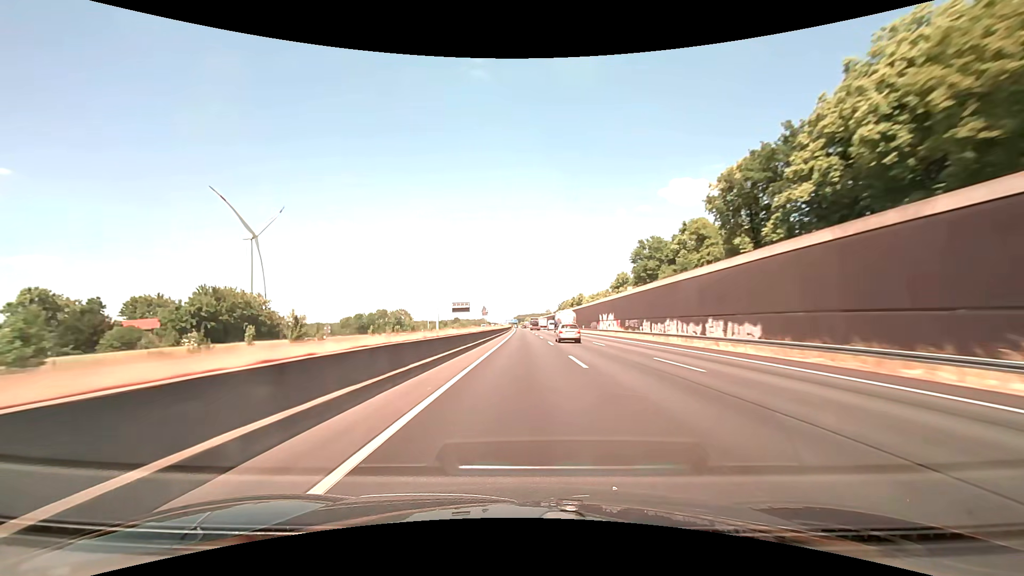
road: motorway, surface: asphalt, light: Day
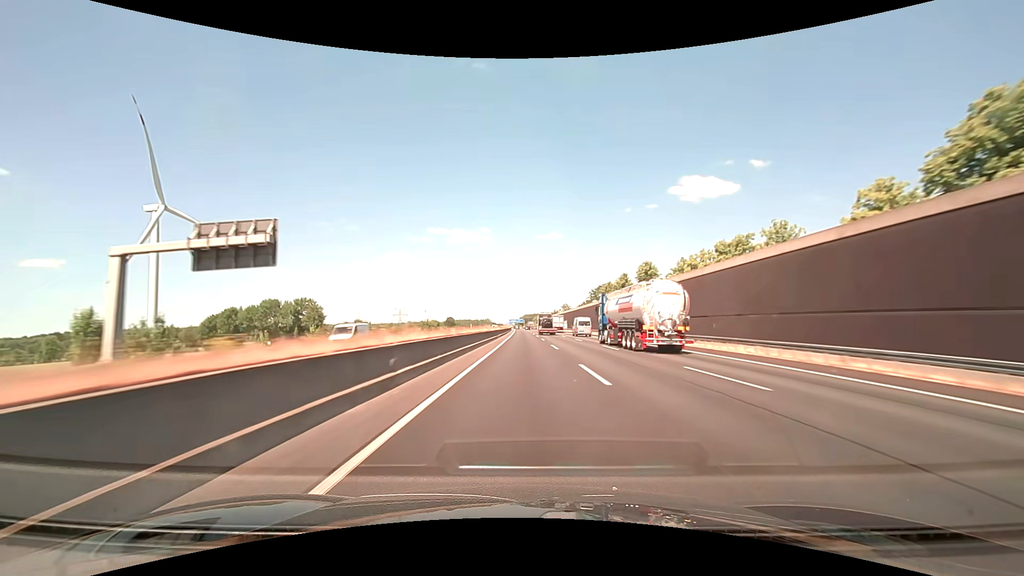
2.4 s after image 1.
(-0.5, +114.3) m; -1°
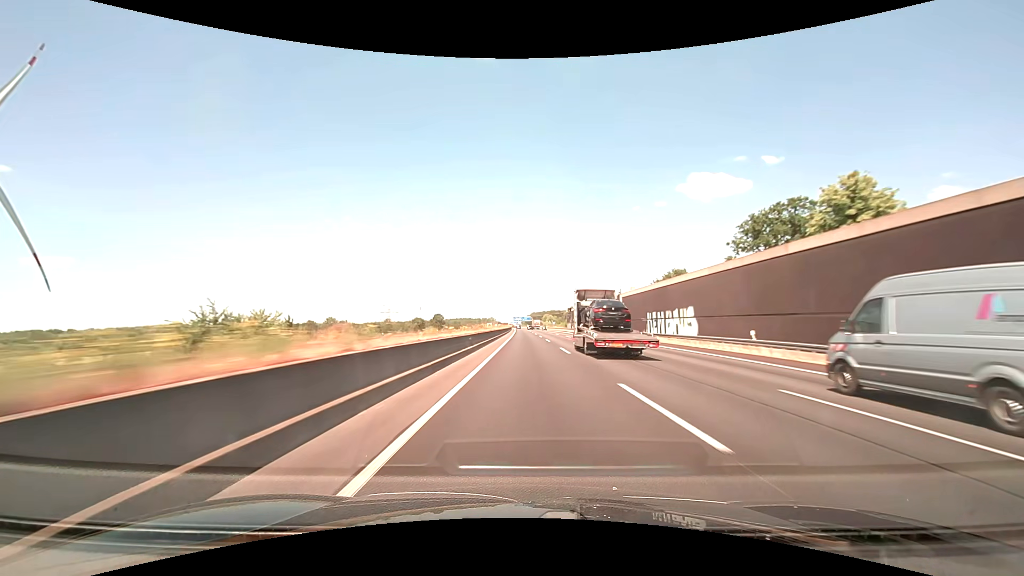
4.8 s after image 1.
(-1.1, +114.3) m; -1°
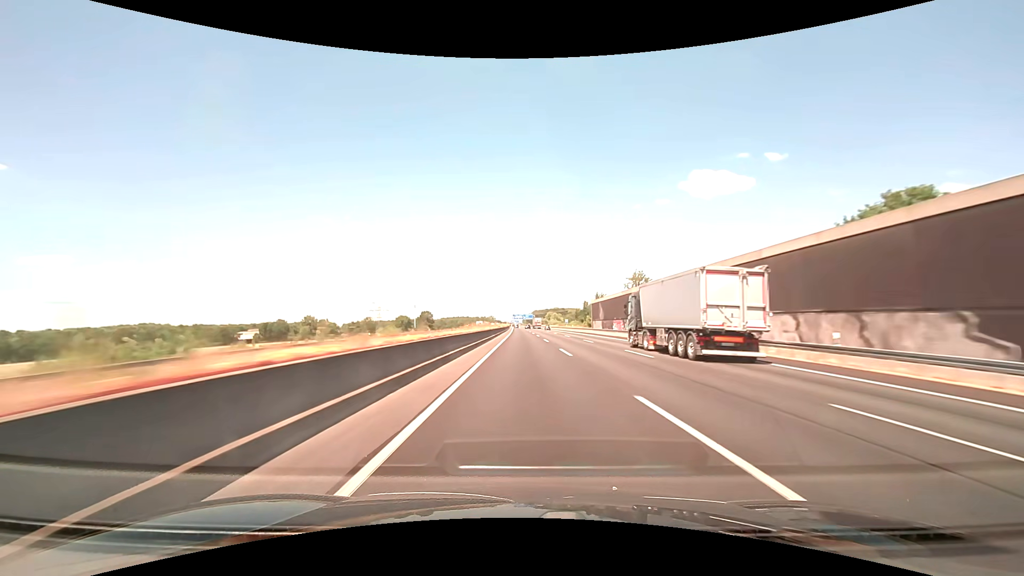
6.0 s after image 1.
(0.0, +57.1) m; 0°
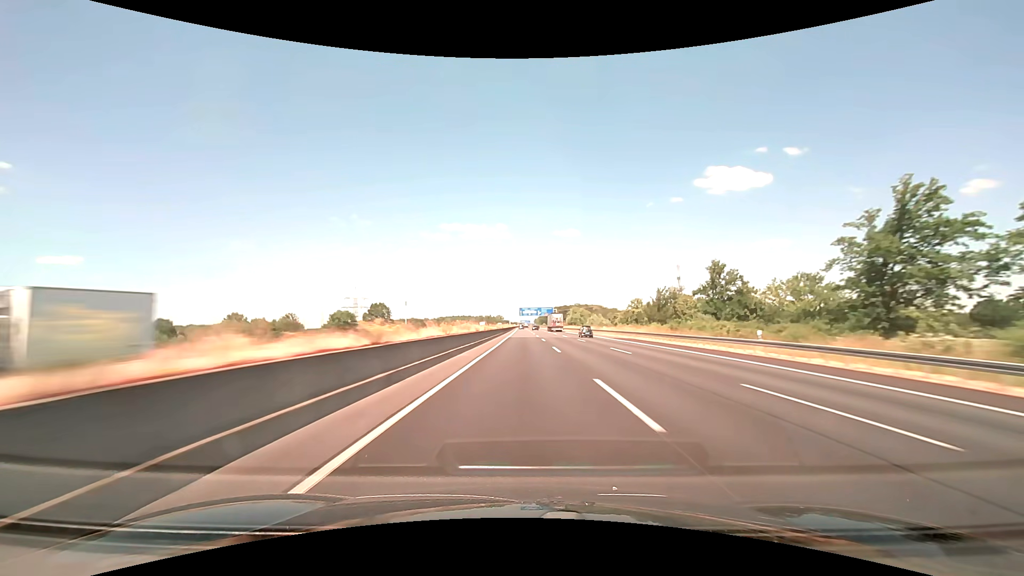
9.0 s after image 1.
(-1.4, +142.7) m; -1°
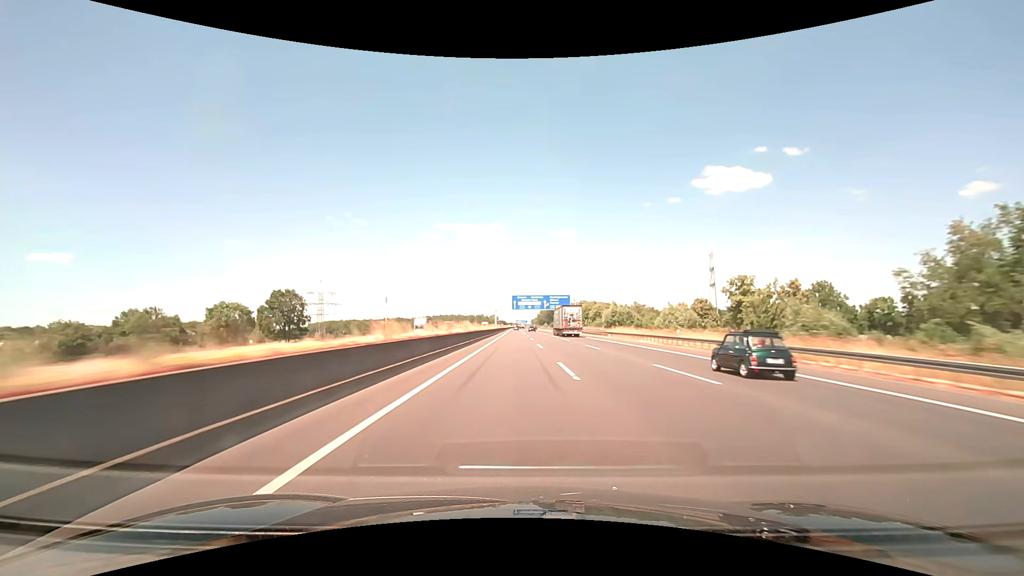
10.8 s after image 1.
(+0.1, +85.6) m; 0°
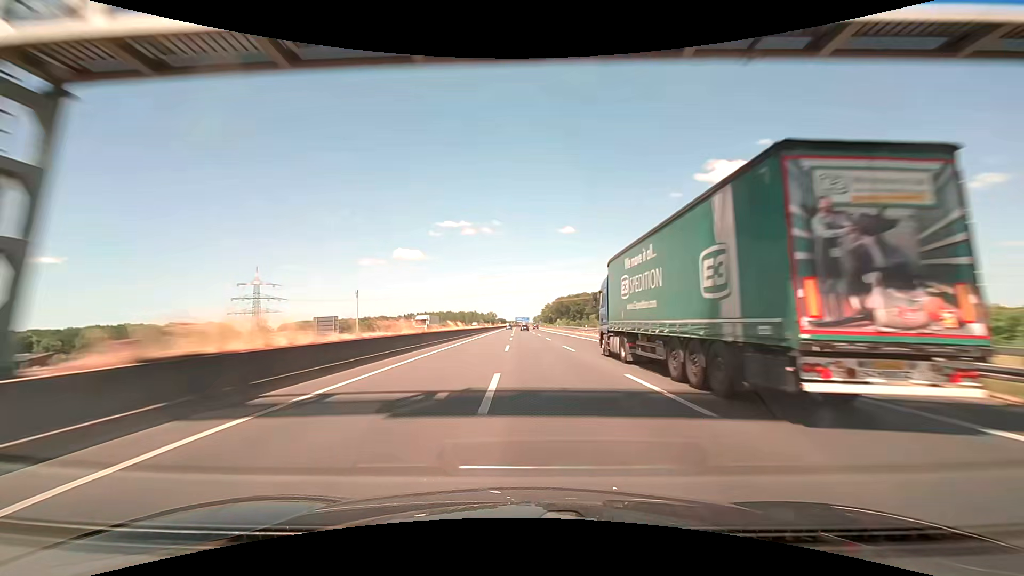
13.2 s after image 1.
(+0.7, +114.2) m; 0°
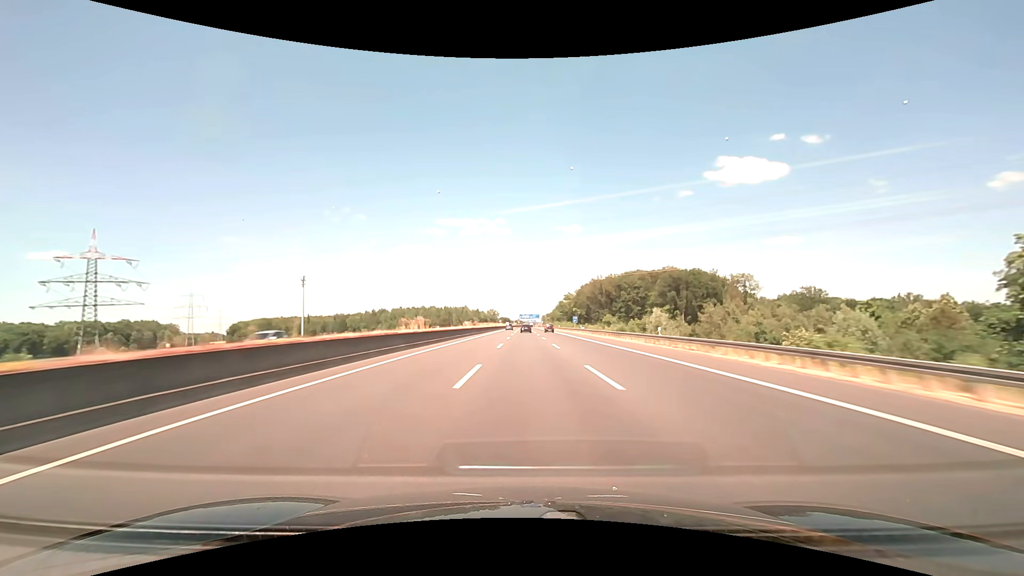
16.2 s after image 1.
(-1.7, +142.8) m; -1°
(0, +10) (0, +20) (0, +30) (0, +40) (0, +50) (0, +60) (0, +70) (0, +80) (0, +90) (0, +100) m
